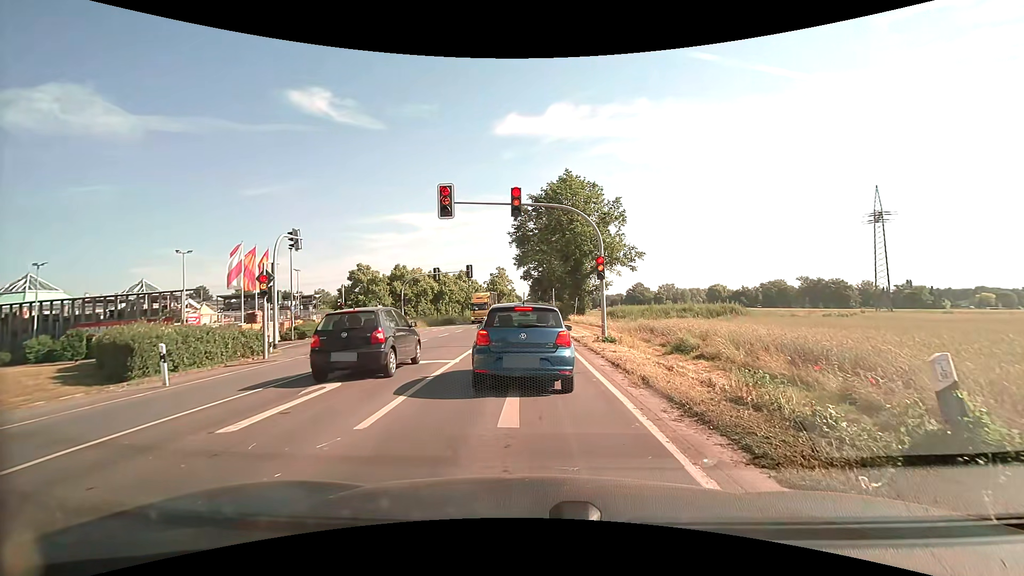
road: secondary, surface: asphalt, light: Day
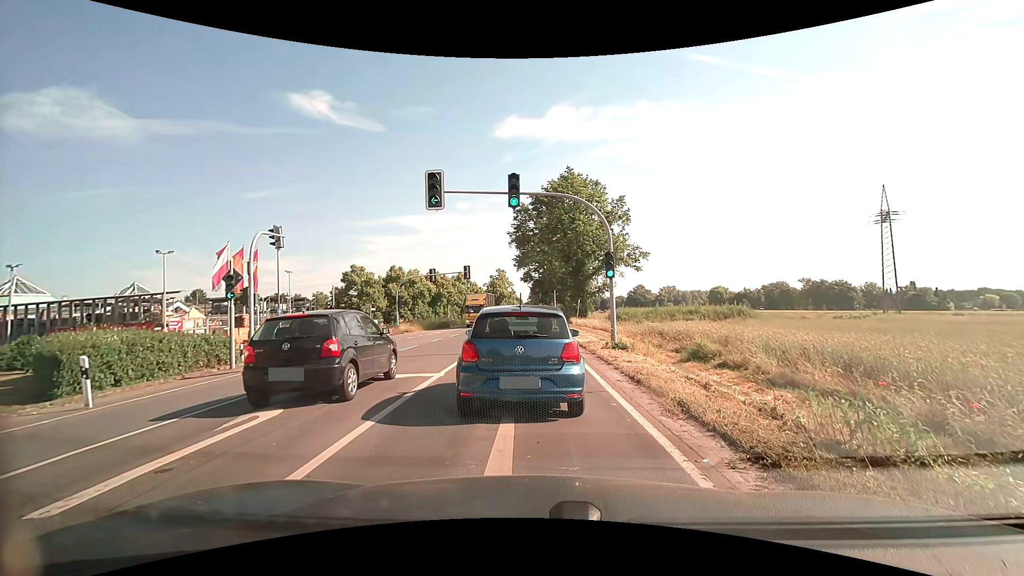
(0.0, +2.1) m; 0°
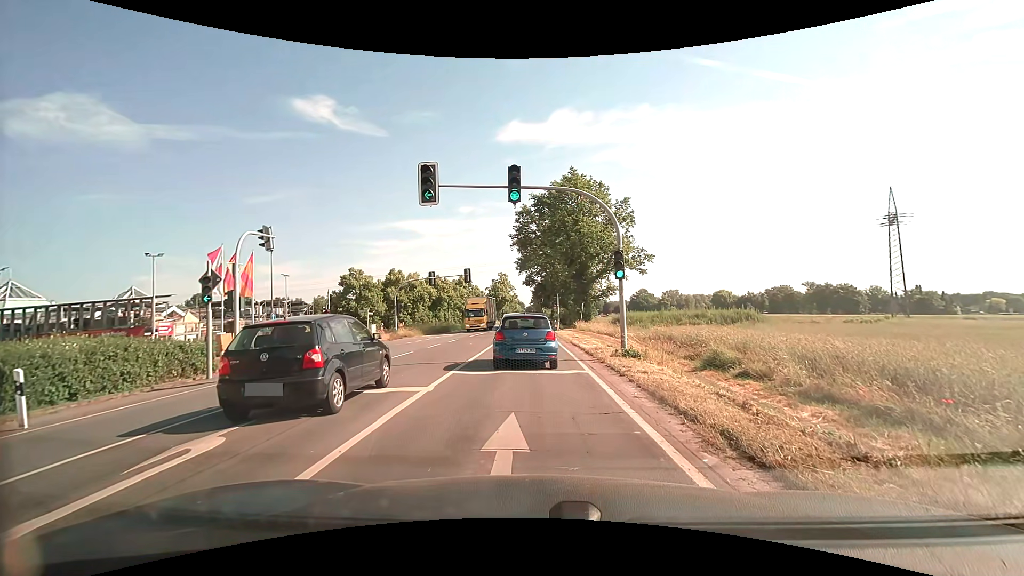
(0.0, +1.6) m; -1°
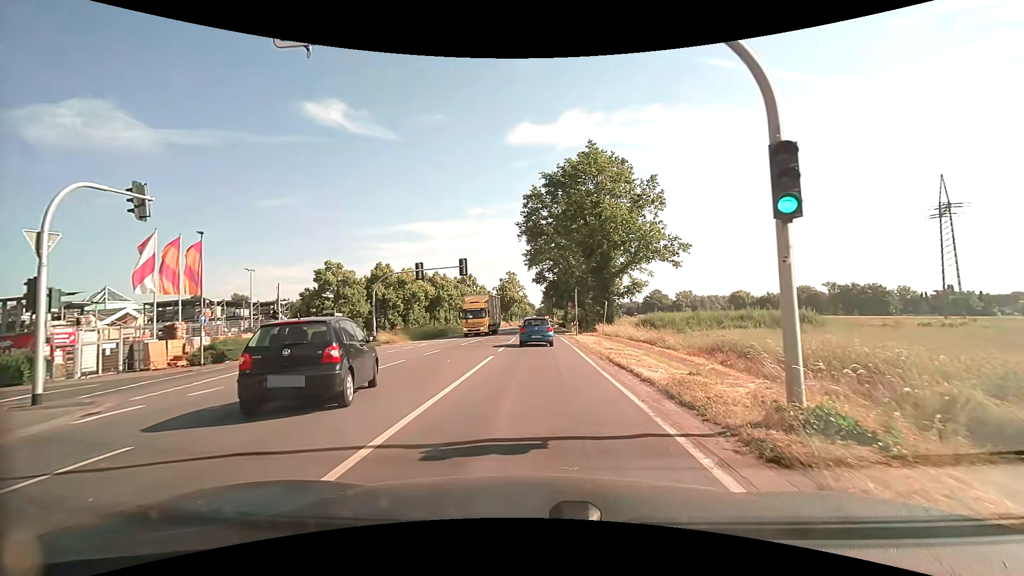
(-0.2, +10.1) m; -1°
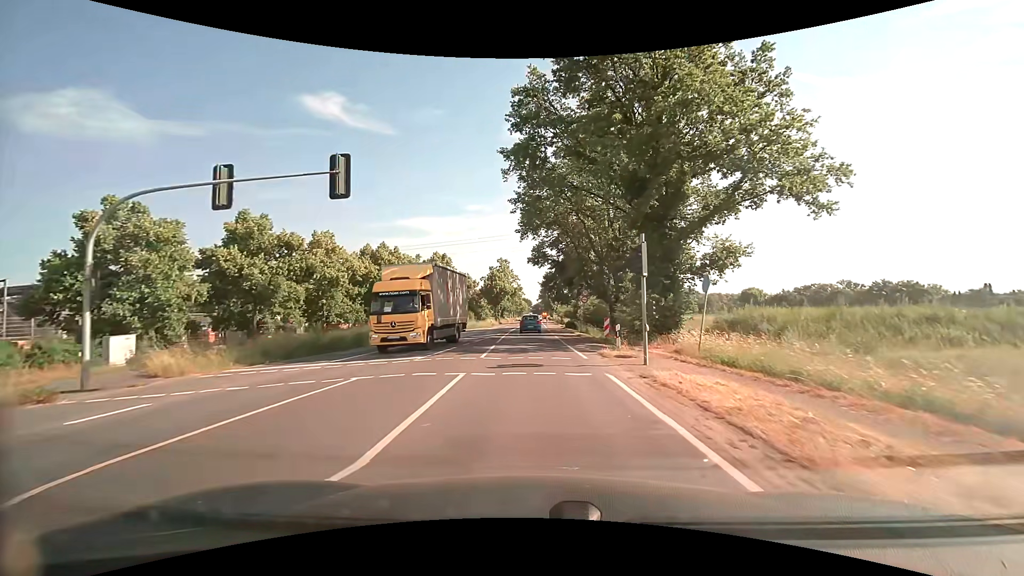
(0.0, +25.4) m; 0°
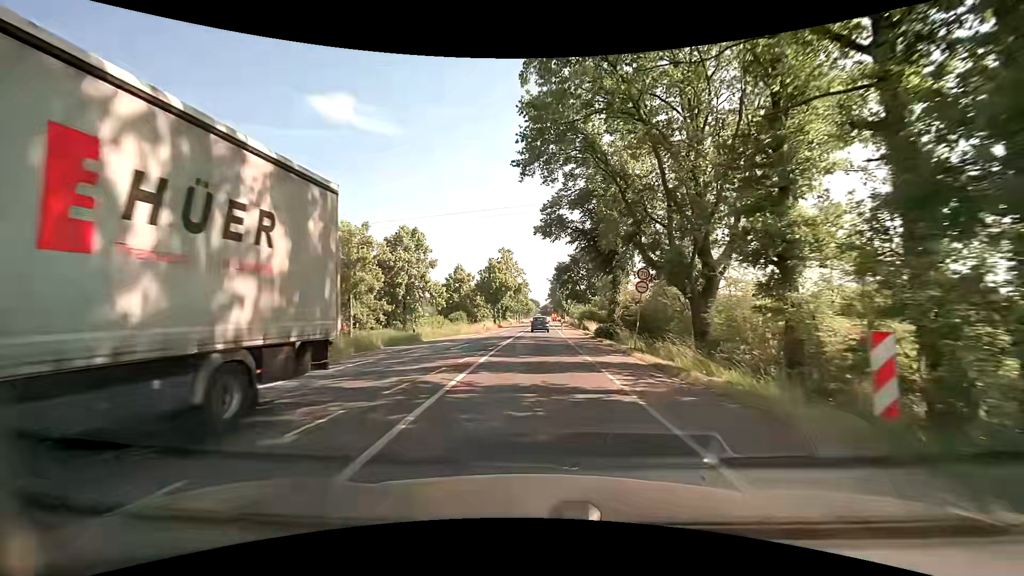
(-0.1, +21.1) m; -1°
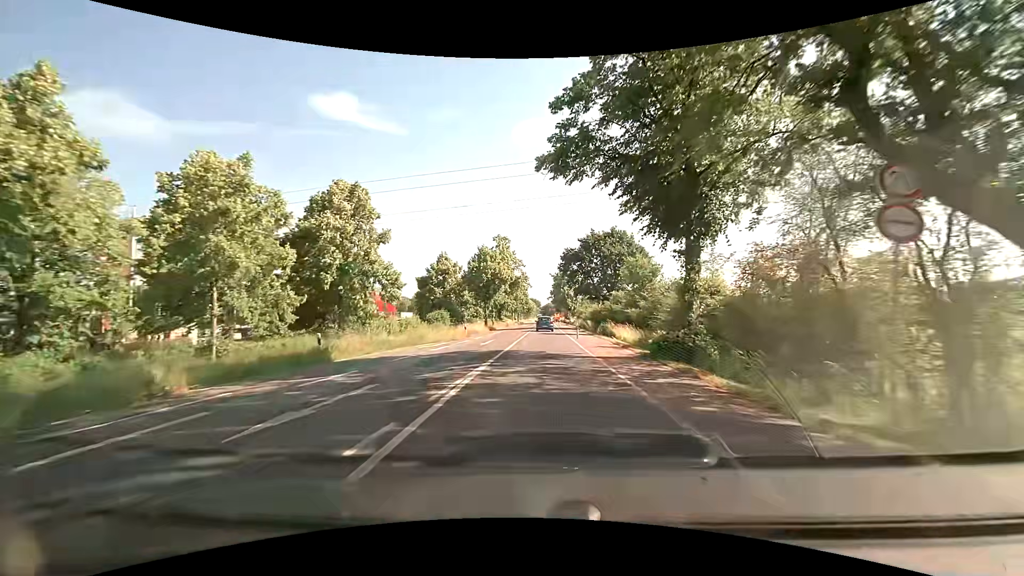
(-0.2, +16.3) m; -1°
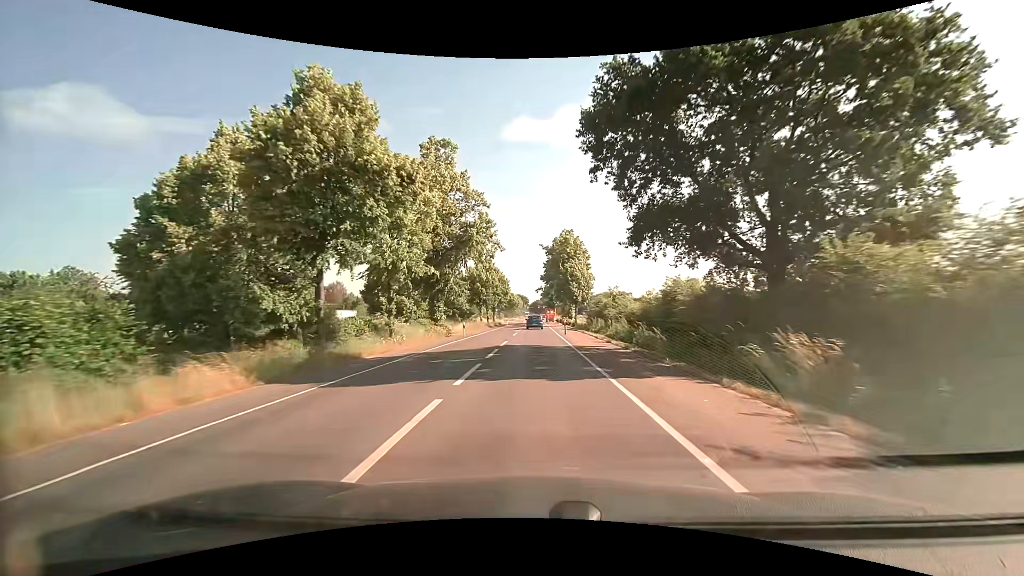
(+1.3, +47.1) m; +2°
